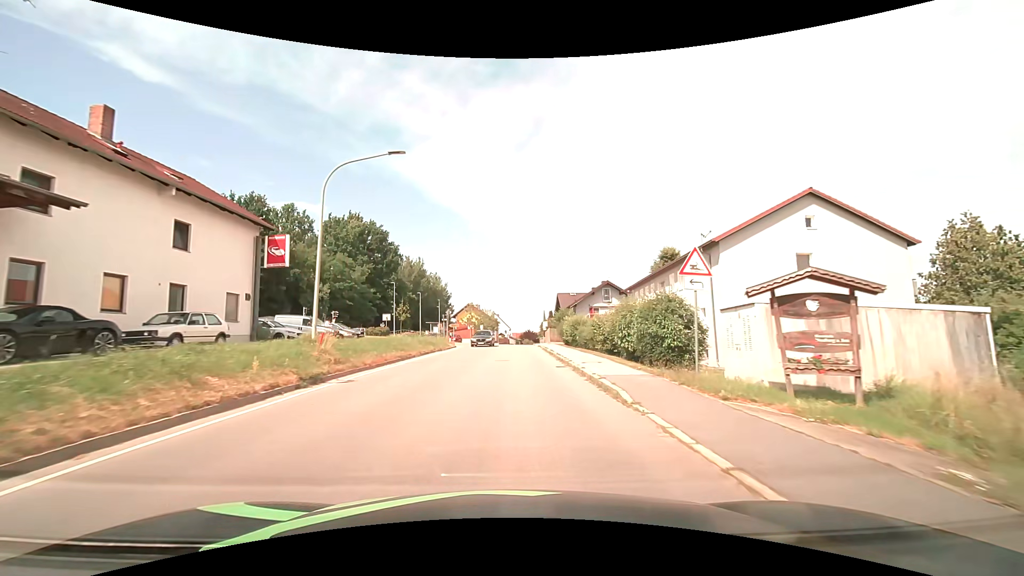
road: tertiary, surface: asphalt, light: Day
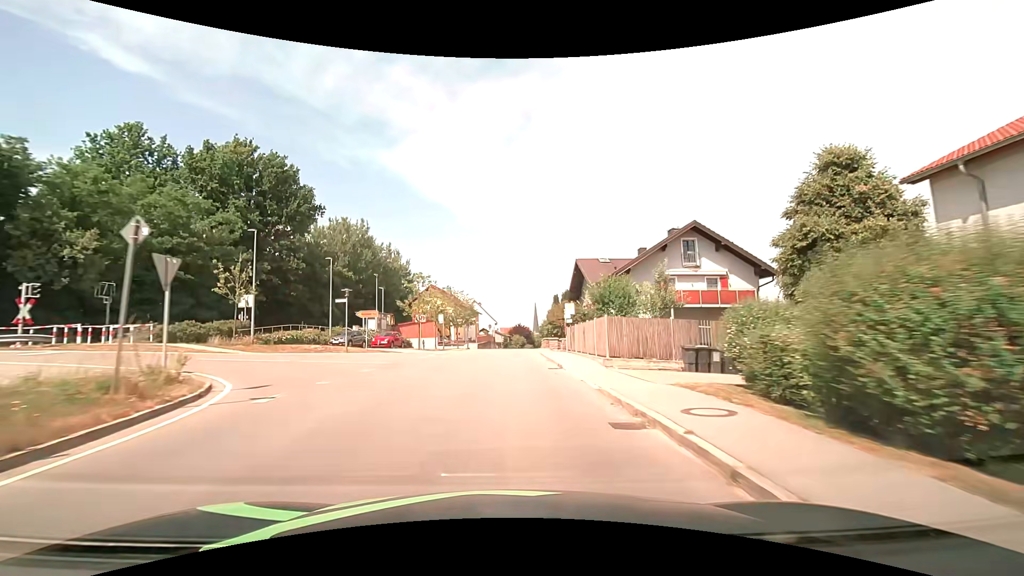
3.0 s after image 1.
(+0.6, +37.5) m; +1°
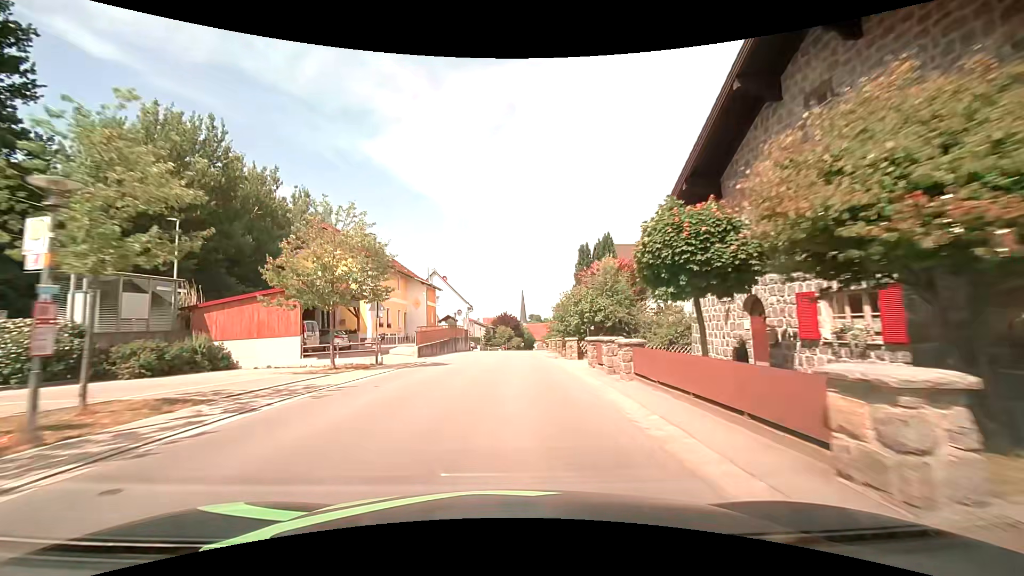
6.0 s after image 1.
(+0.3, +38.3) m; +1°
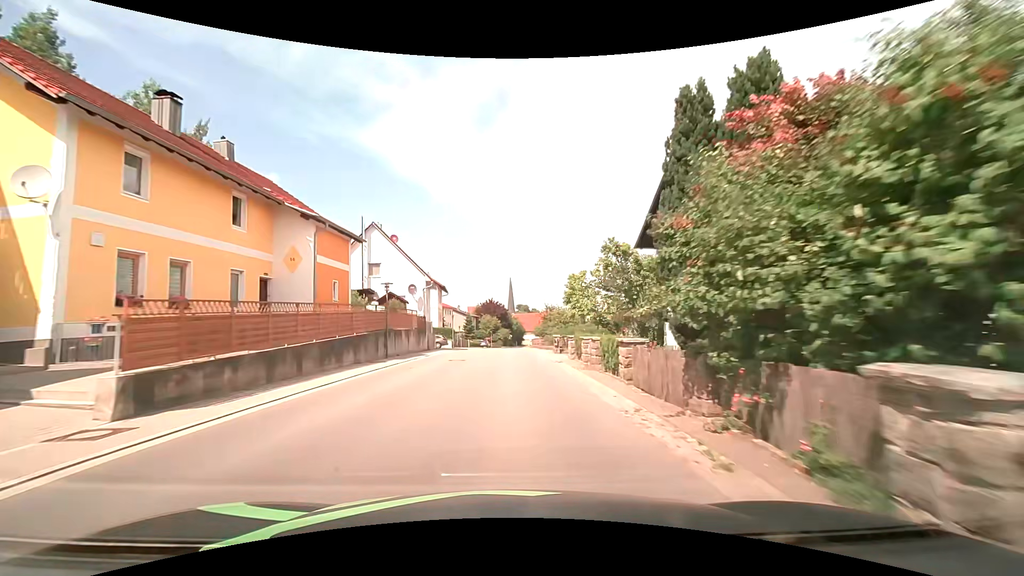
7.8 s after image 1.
(+0.5, +23.3) m; +2°
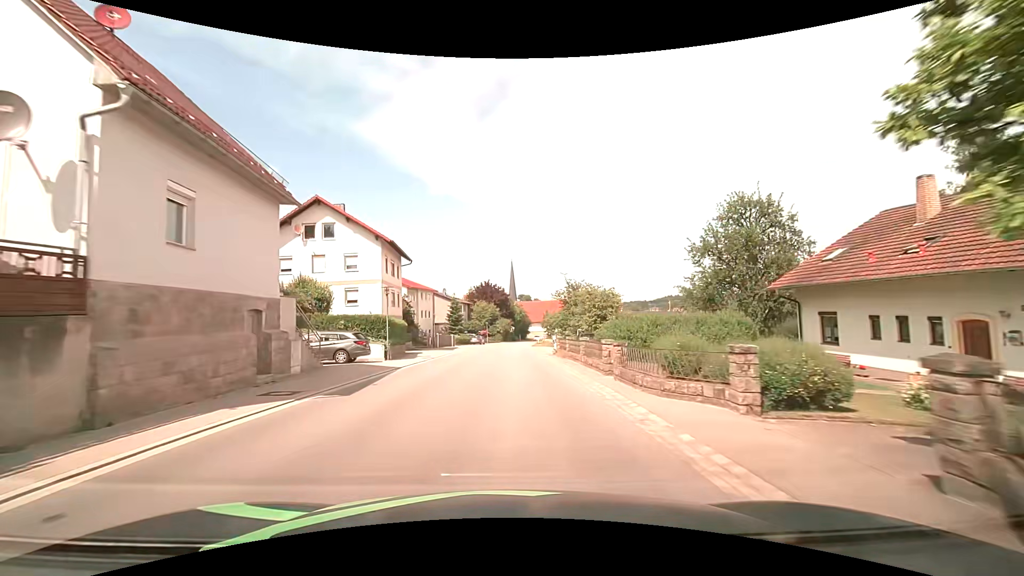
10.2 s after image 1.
(-0.2, +31.3) m; 0°
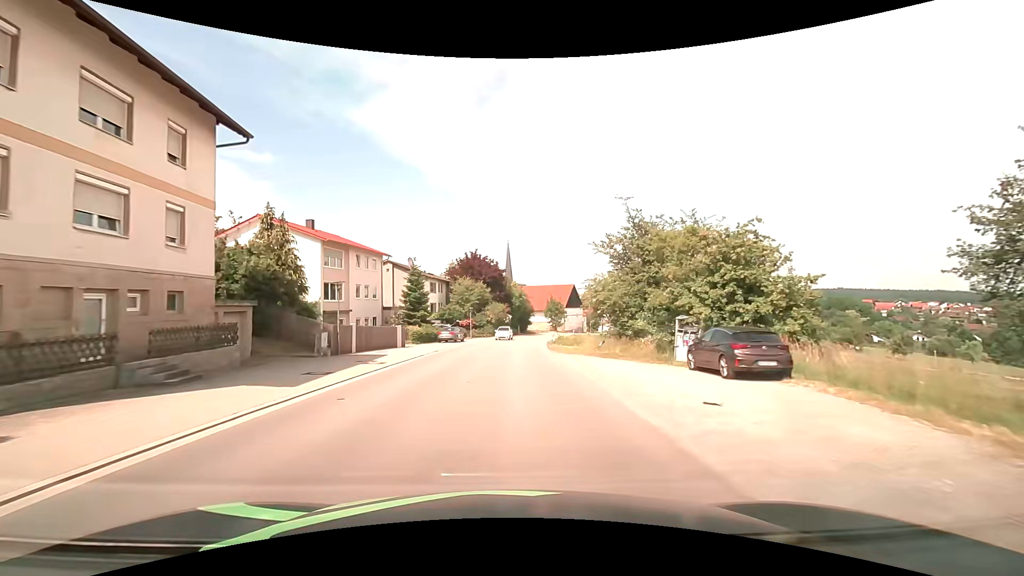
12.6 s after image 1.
(-0.1, +31.3) m; 0°
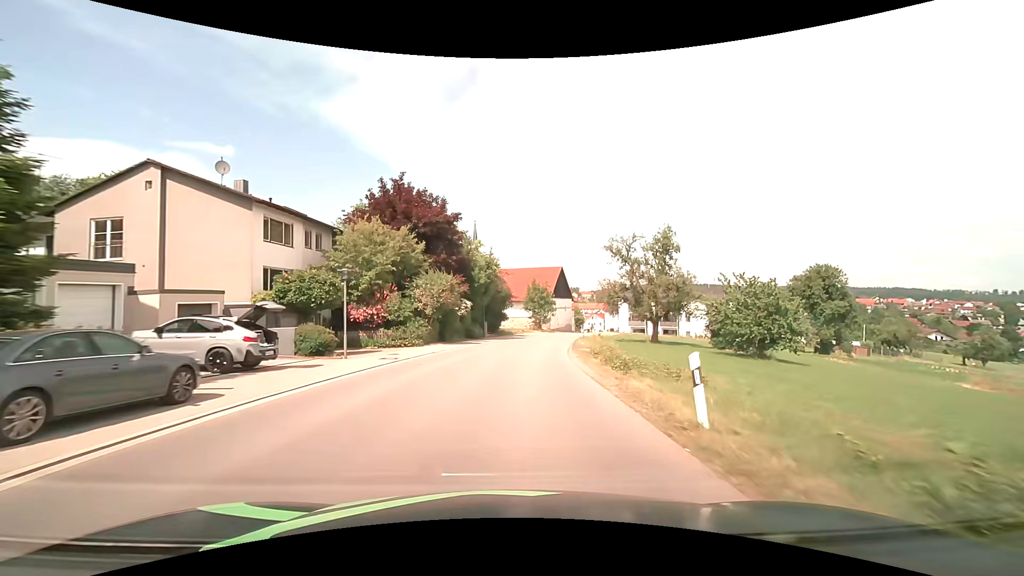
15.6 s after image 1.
(+0.9, +38.7) m; +4°
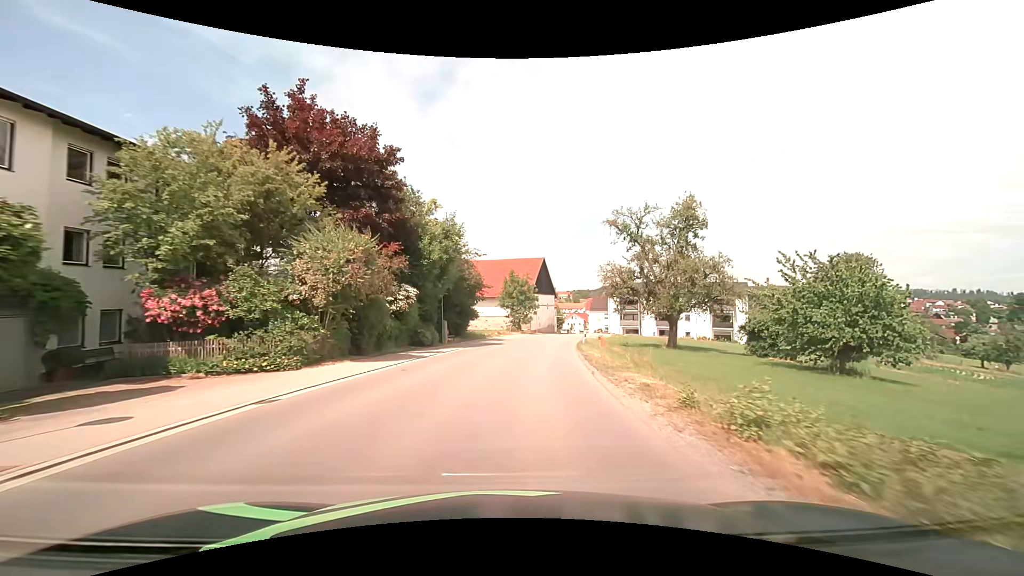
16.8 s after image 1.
(+0.3, +15.4) m; +2°
(0, +10) (+1, +20) (+2, +30) (+4, +40) (+5, +50) (+8, +59) (+10, +69) (+12, +79) (+14, +89) (+15, +99) m
